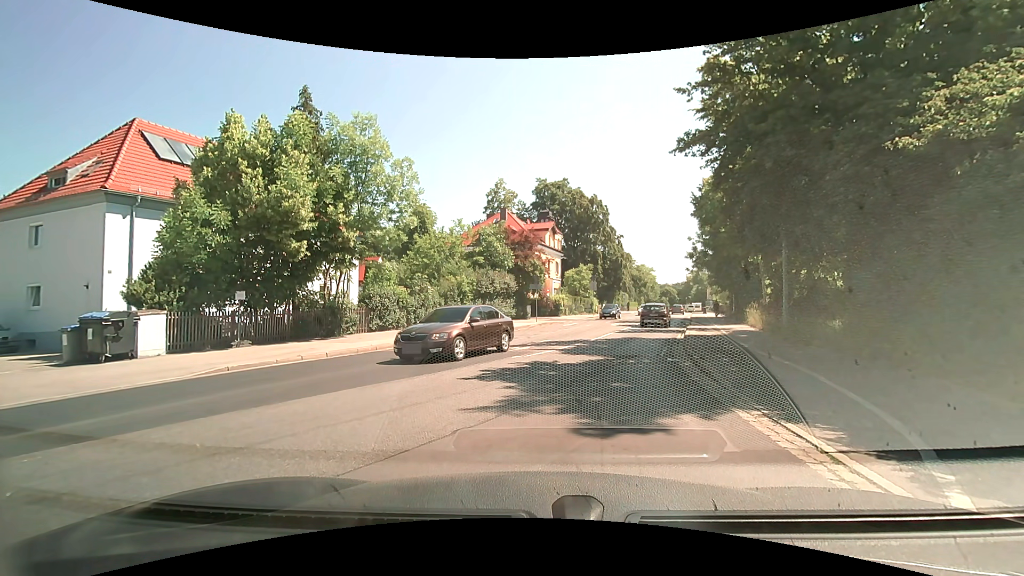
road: secondary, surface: asphalt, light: Day
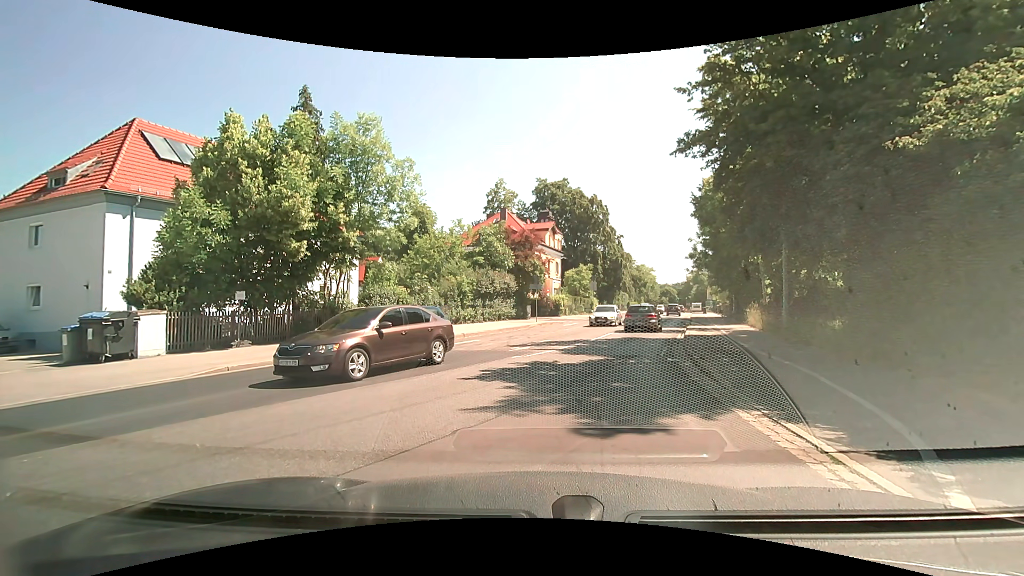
(0.0, 0.0) m; 0°
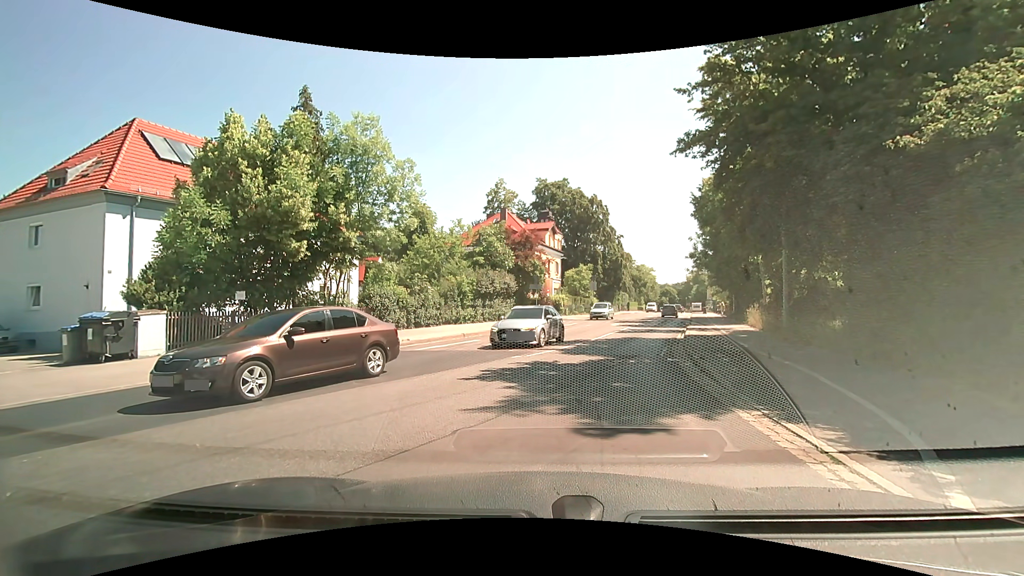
(0.0, 0.0) m; 0°
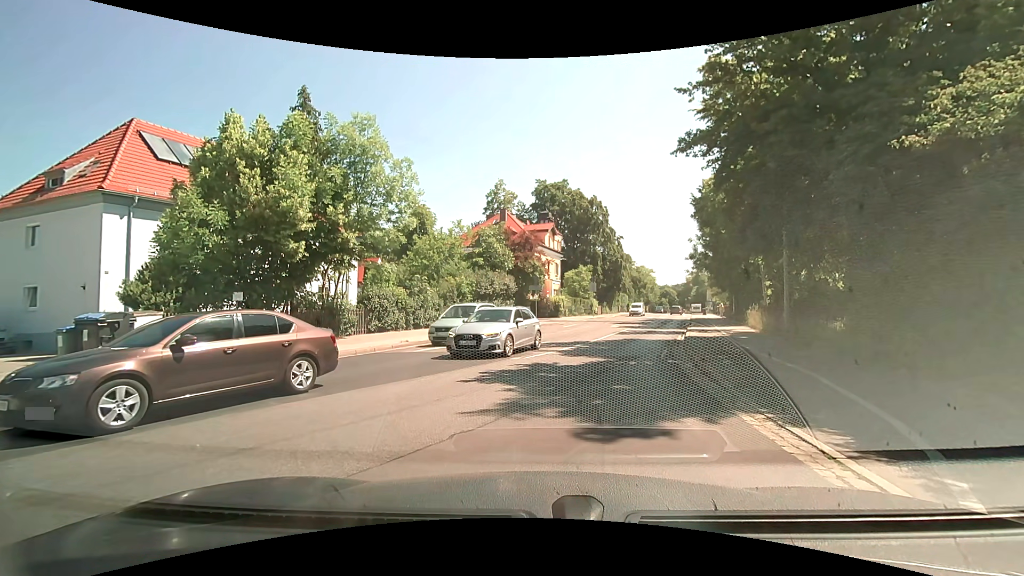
(0.0, +0.1) m; 0°
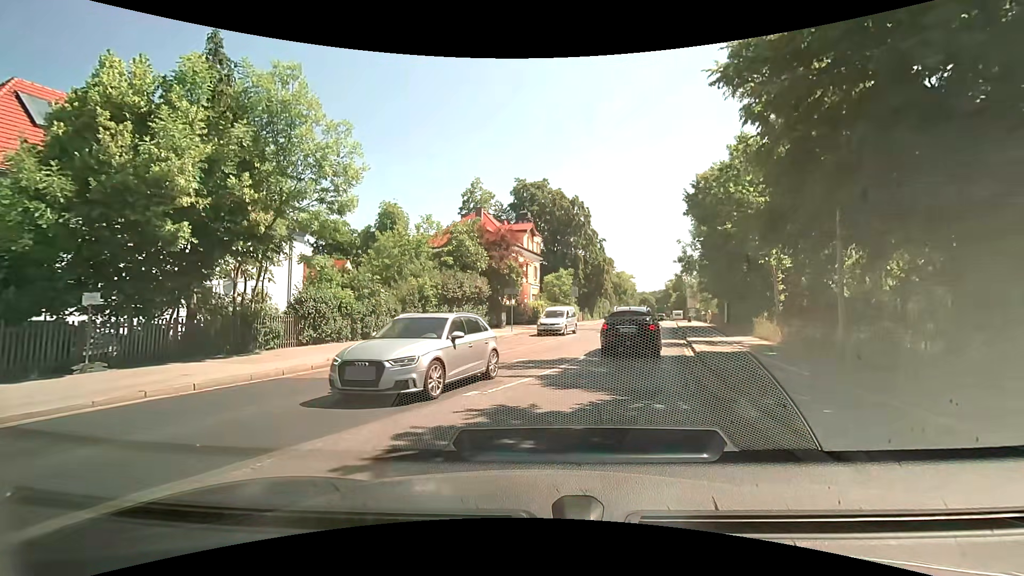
(0.0, +5.1) m; +2°
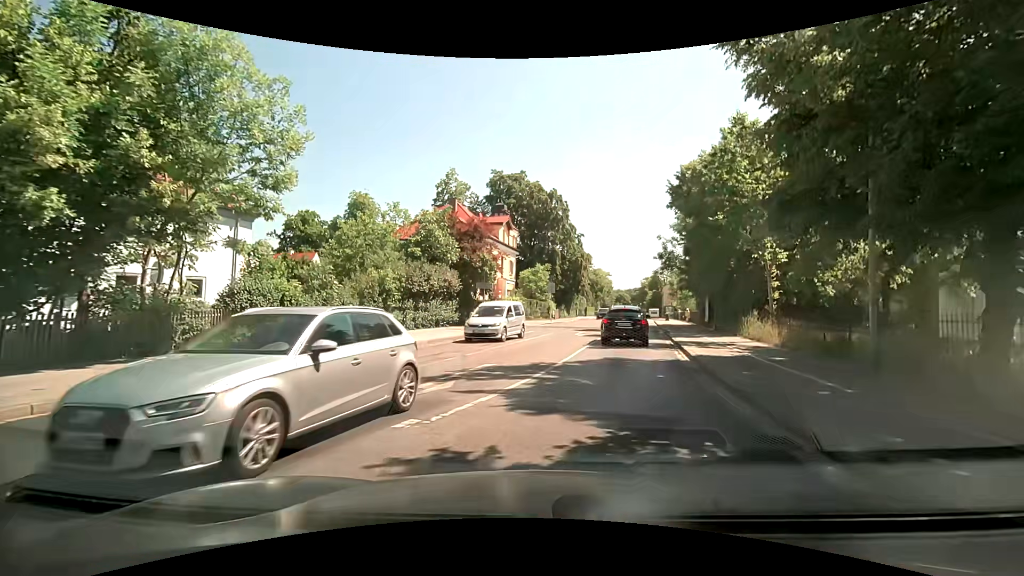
(+0.1, +2.7) m; +3°
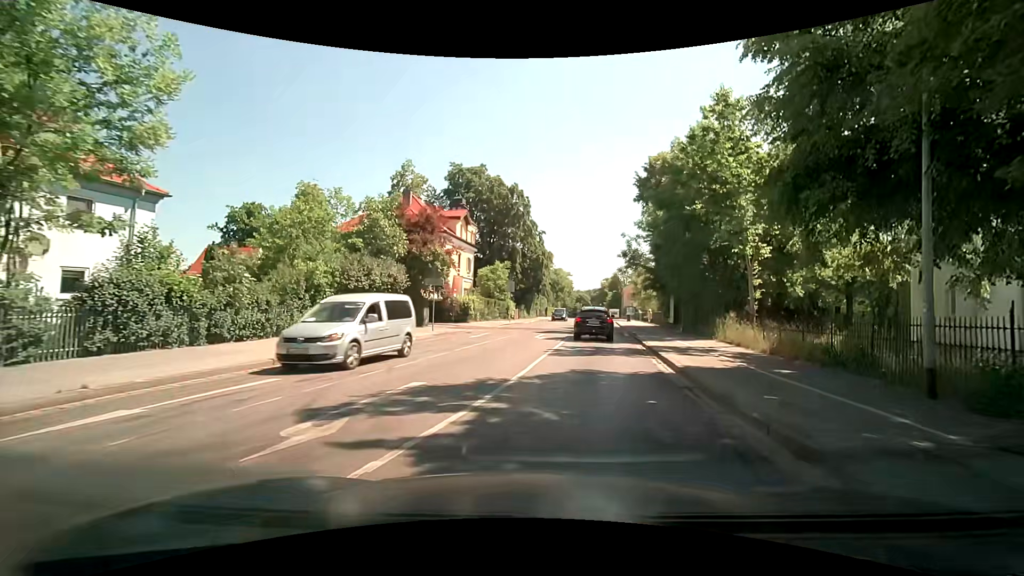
(+0.1, +3.4) m; +5°
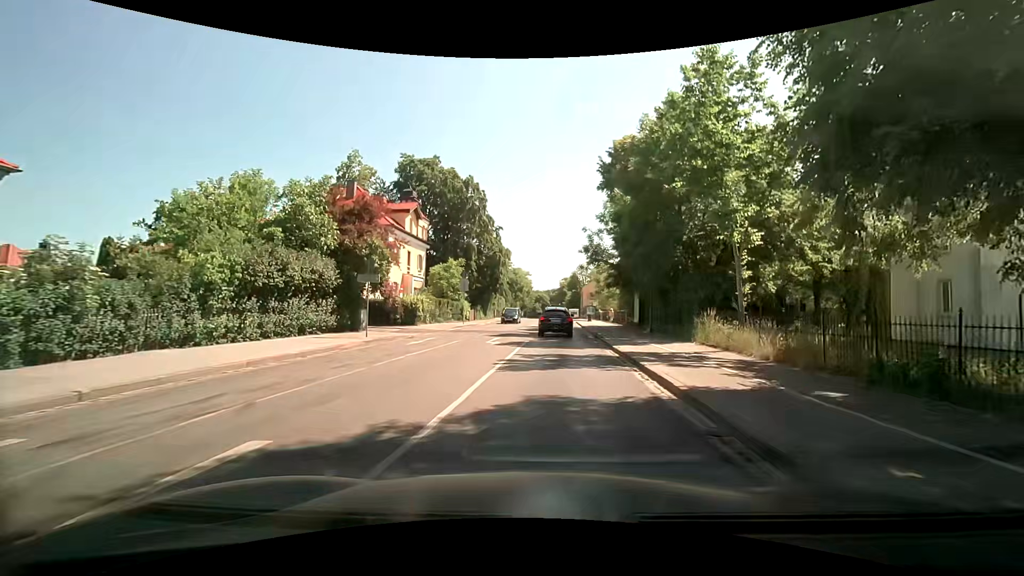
(+0.1, +4.0) m; +4°
(0, +10) (+1, +20) (+1, +30) (+2, +40) (+2, +50) (+3, +60) (+3, +70) (+3, +80) (+4, +90) (+4, +100) m
